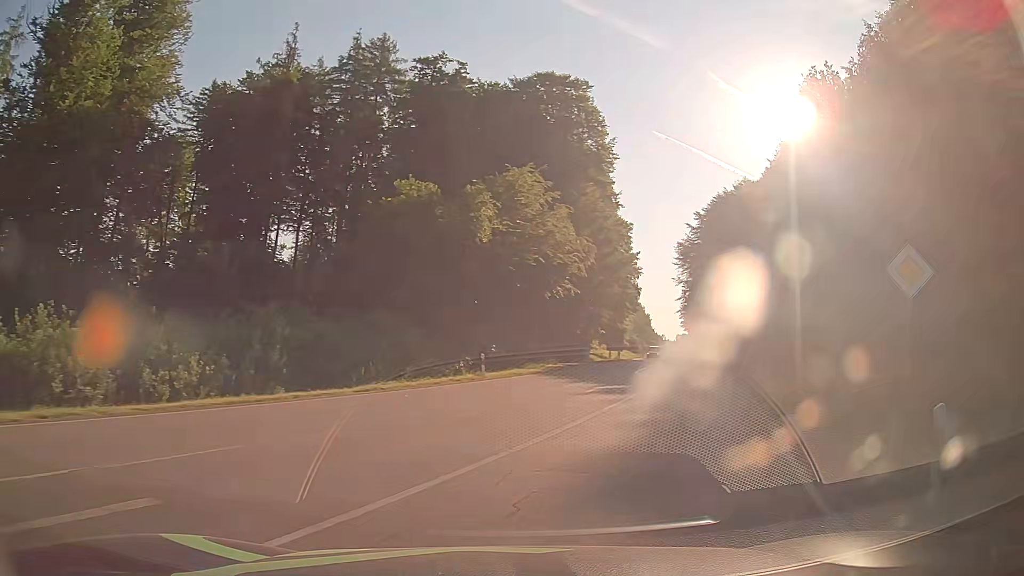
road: secondary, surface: asphalt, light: Day
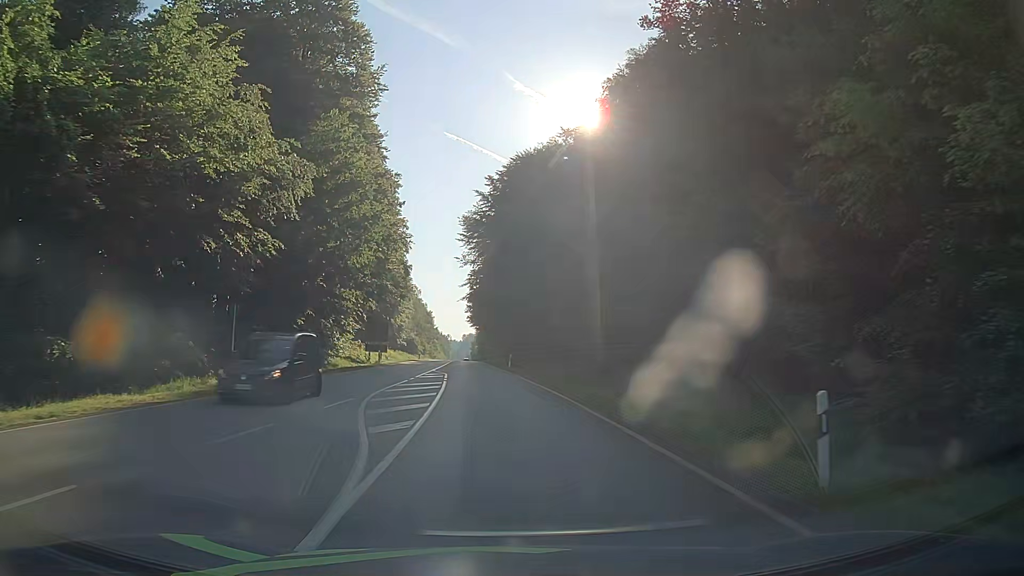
(+5.4, +21.6) m; +19°
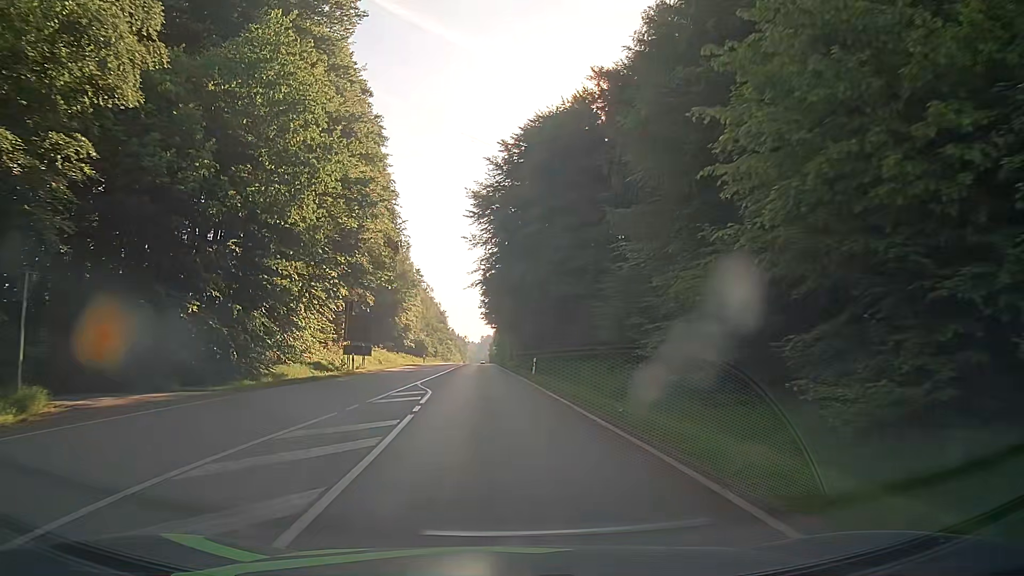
(-0.2, +14.9) m; -1°
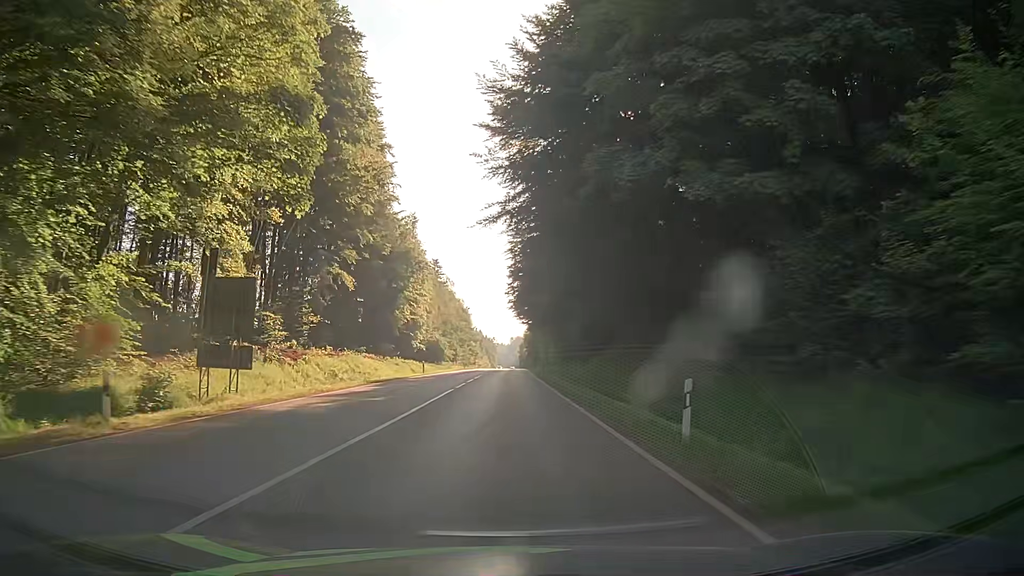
(-0.9, +27.2) m; -3°
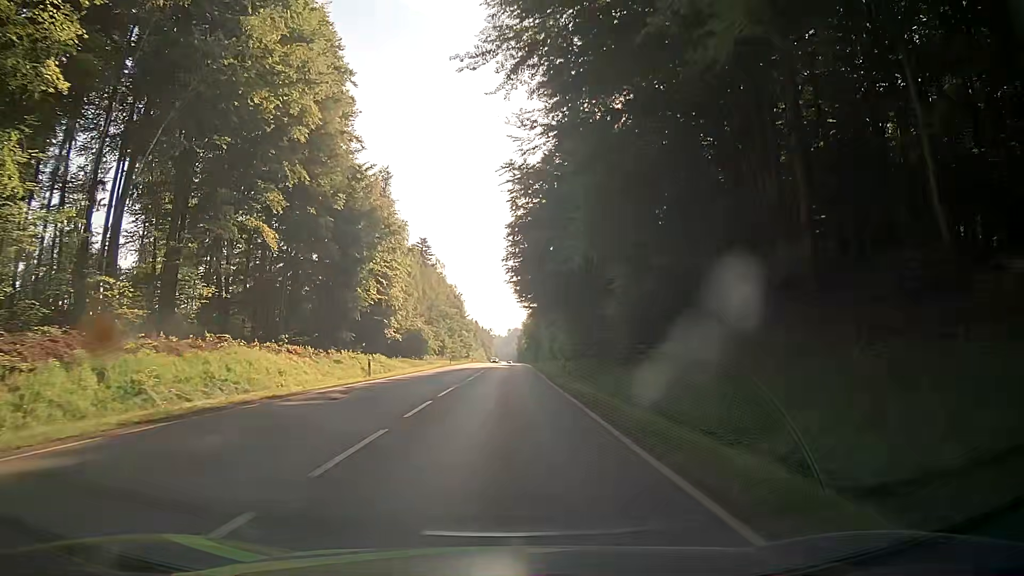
(0.0, +20.7) m; -1°
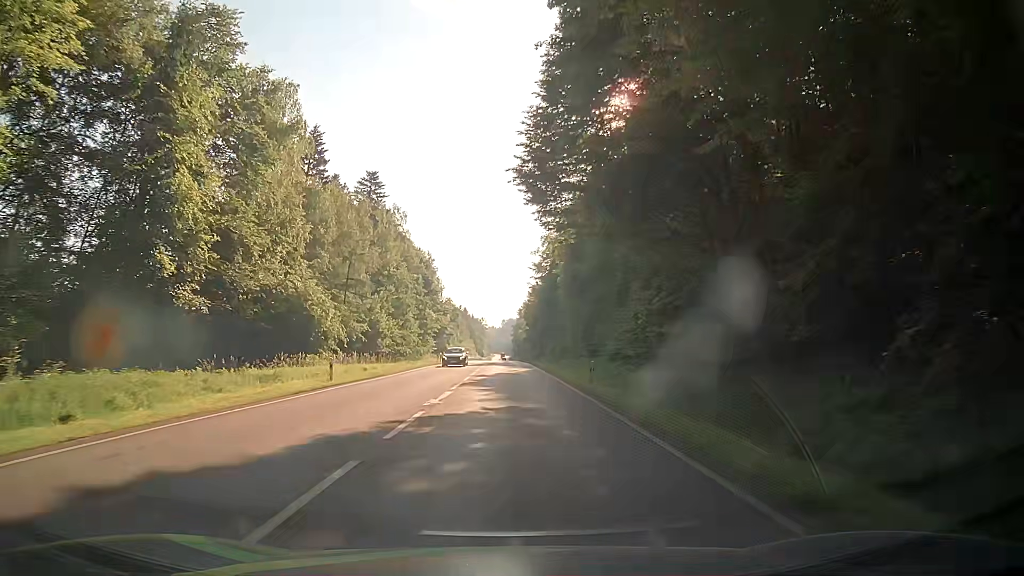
(+0.6, +51.1) m; +1°
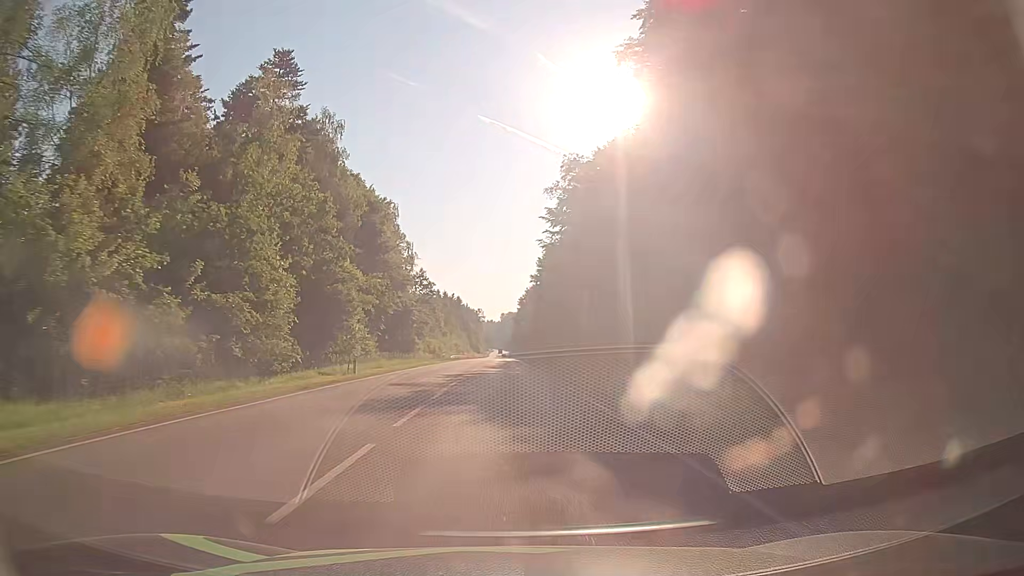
(0.0, +41.4) m; 0°
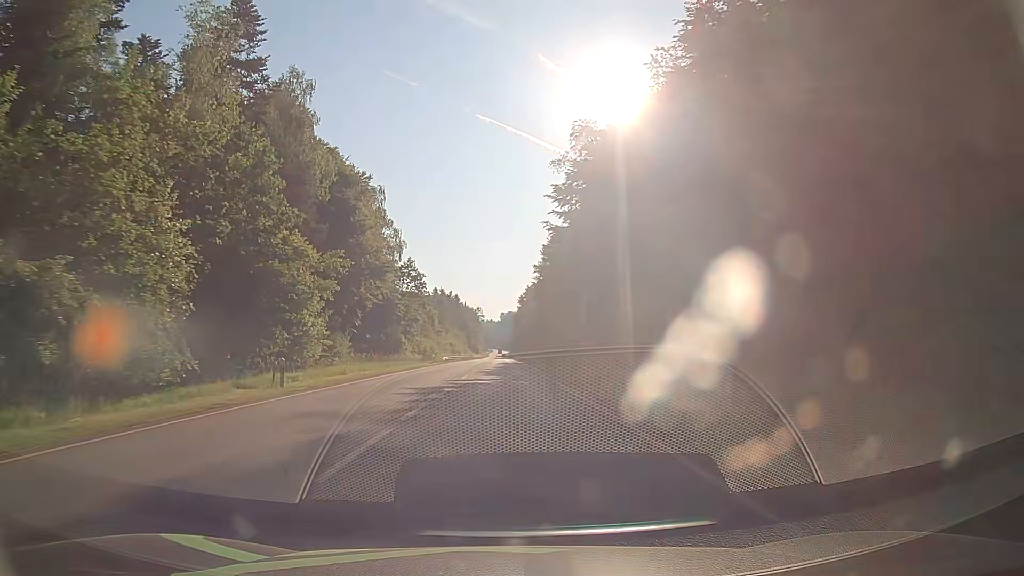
(0.0, +10.5) m; 0°
(0, +10) (0, +20) (0, +30) (0, +40) (0, +50) (0, +60) (0, +70) (0, +80) (0, +90) (0, +100) m
